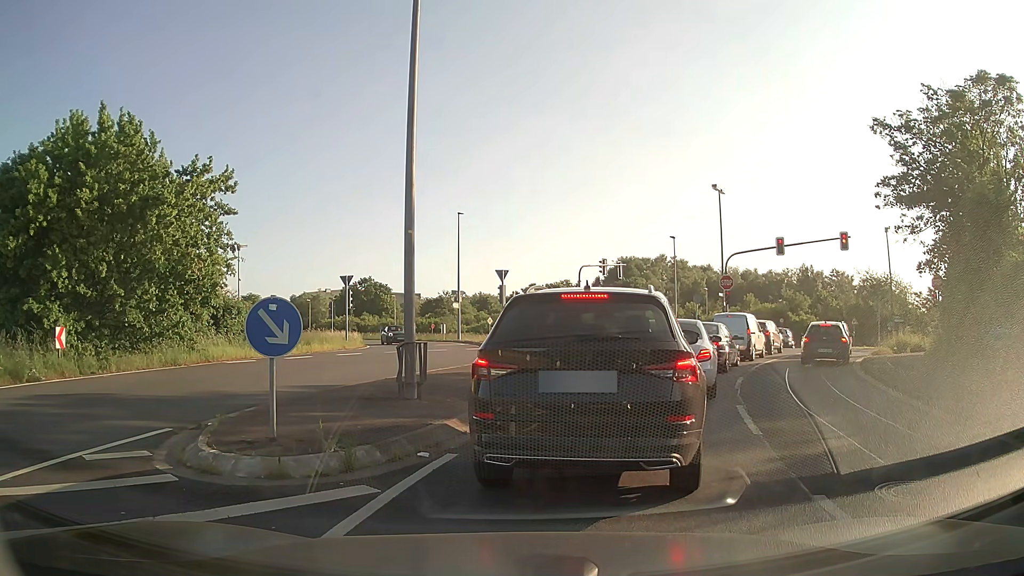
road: unclassified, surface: asphalt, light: Day
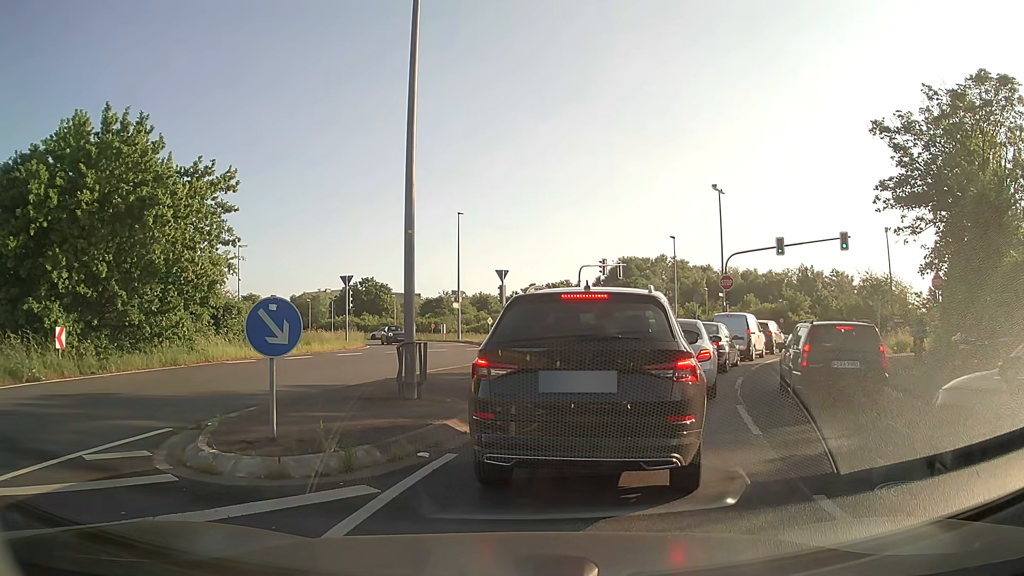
(0.0, 0.0) m; 0°
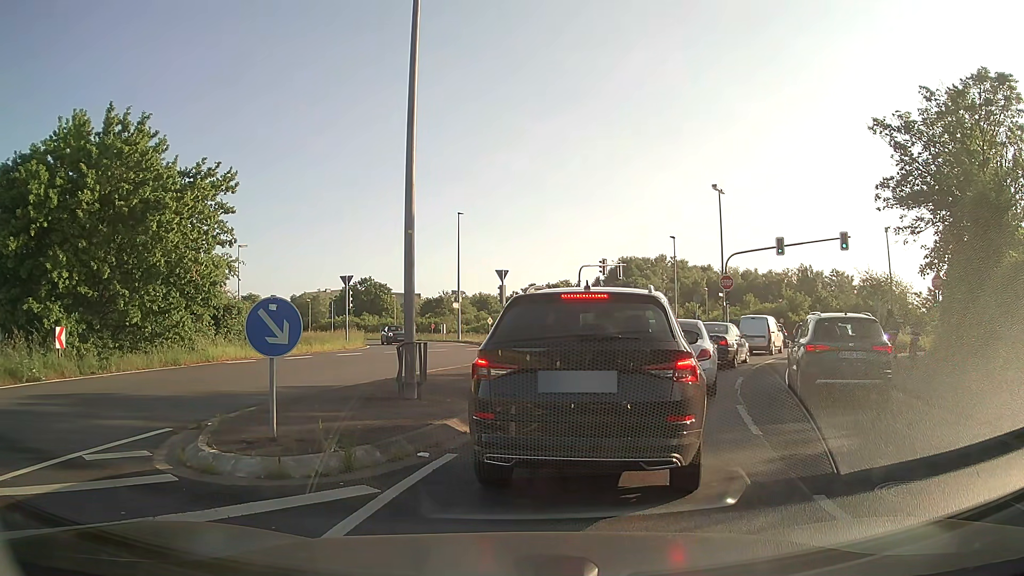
(0.0, 0.0) m; 0°
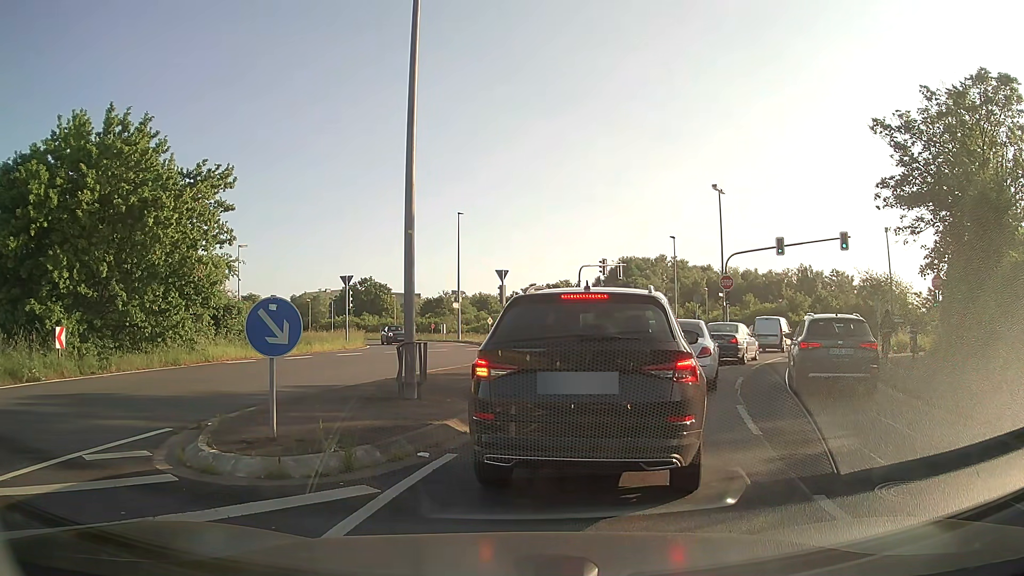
(0.0, 0.0) m; 0°
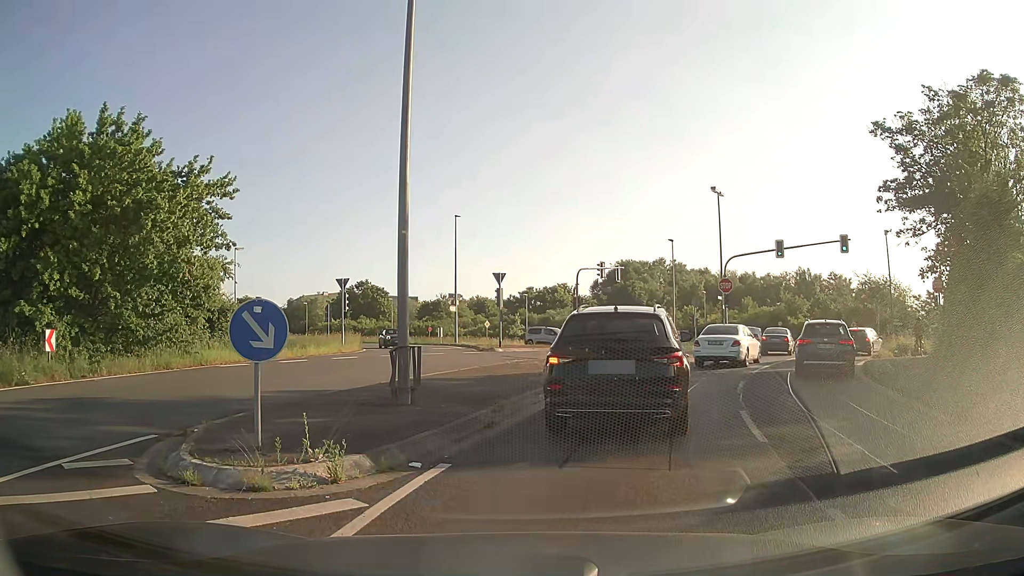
(0.0, +0.4) m; 0°
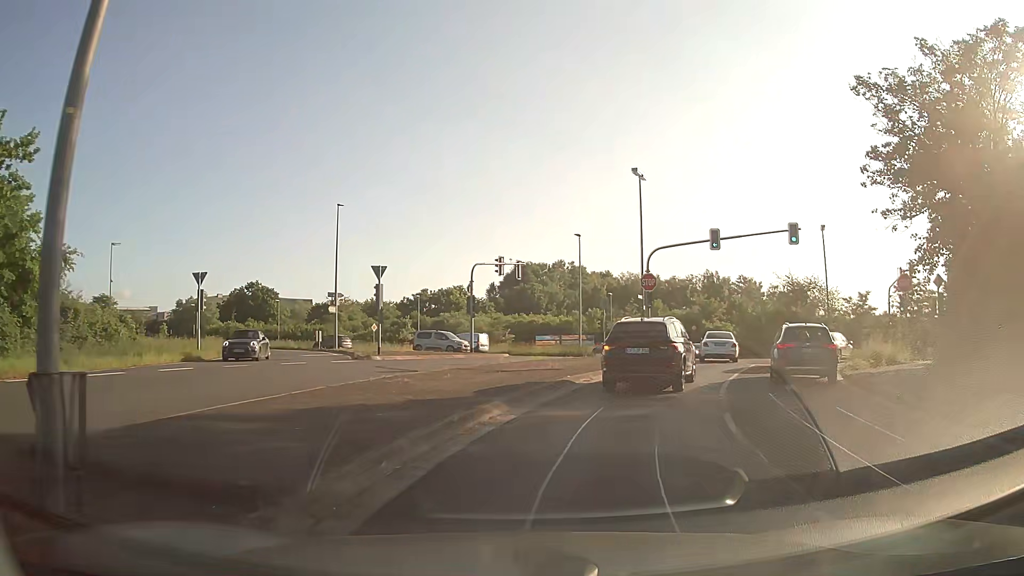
(+0.7, +6.8) m; +11°
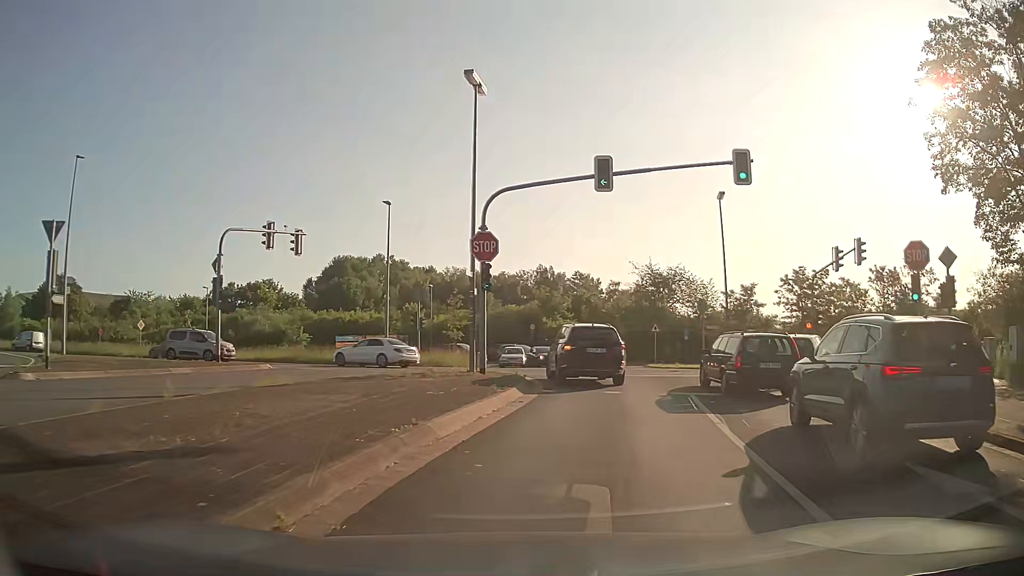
(+1.9, +14.6) m; +13°
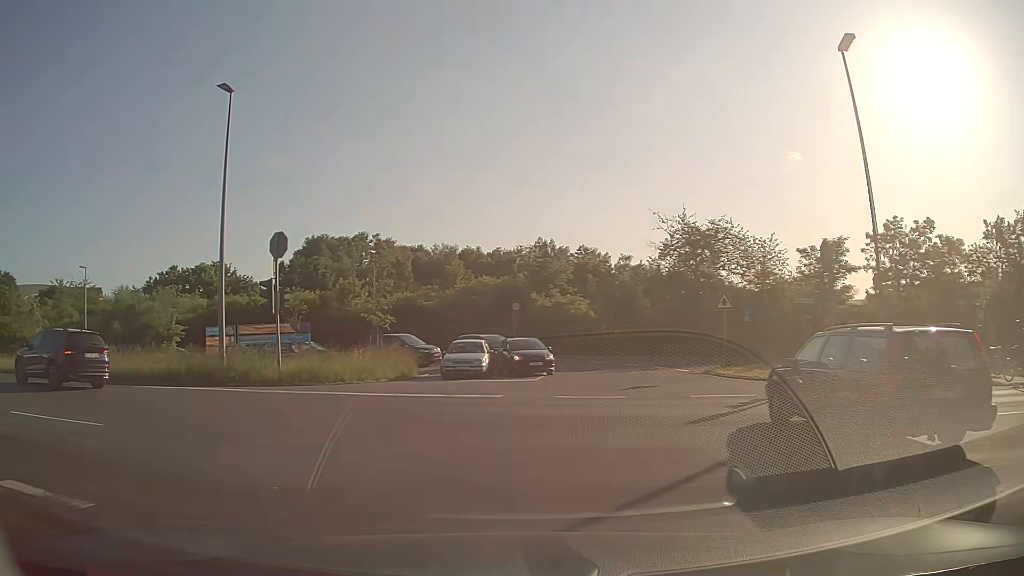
(+2.2, +21.0) m; +1°
